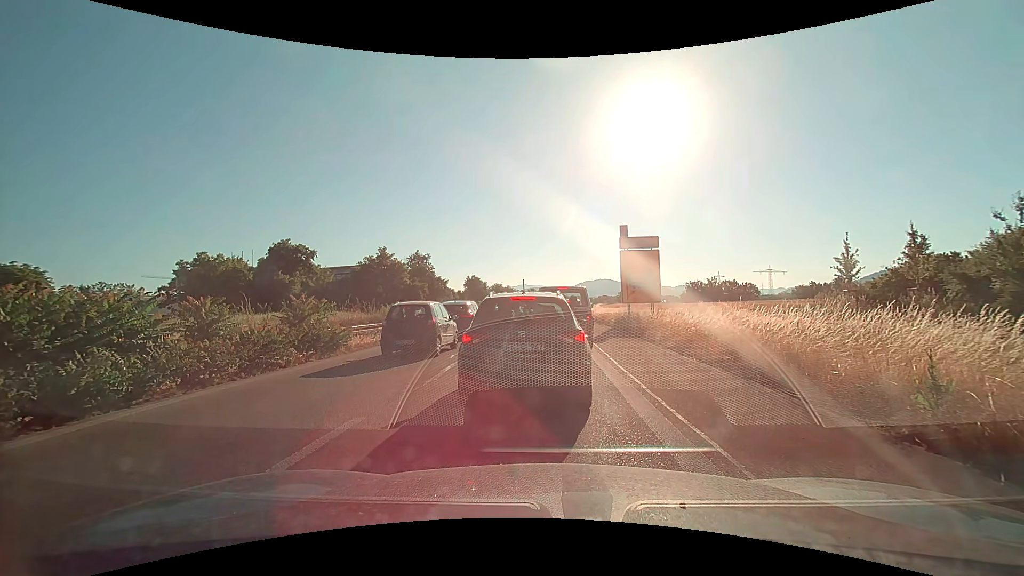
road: trunk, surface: asphalt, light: Day
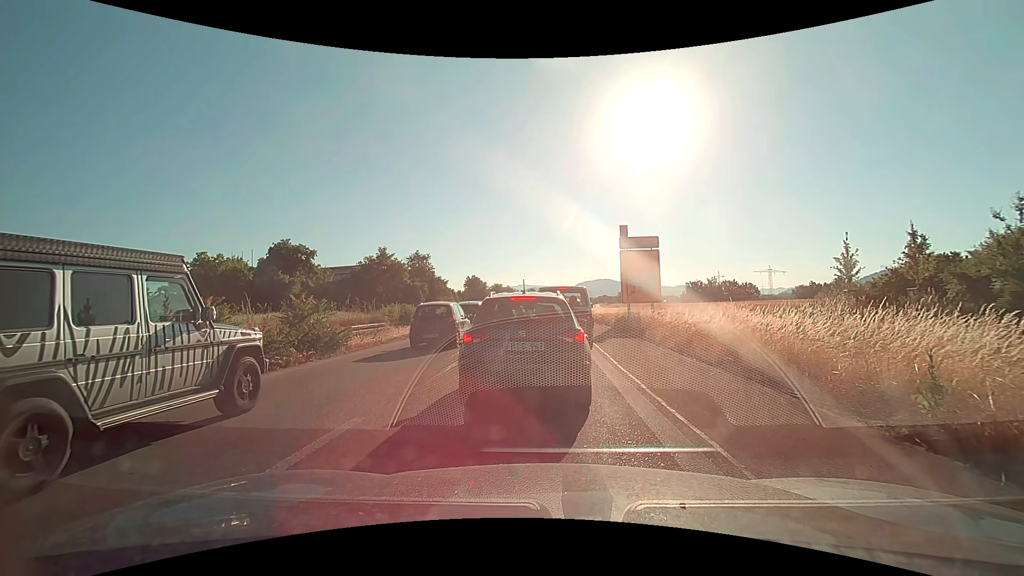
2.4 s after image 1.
(0.0, 0.0) m; 0°
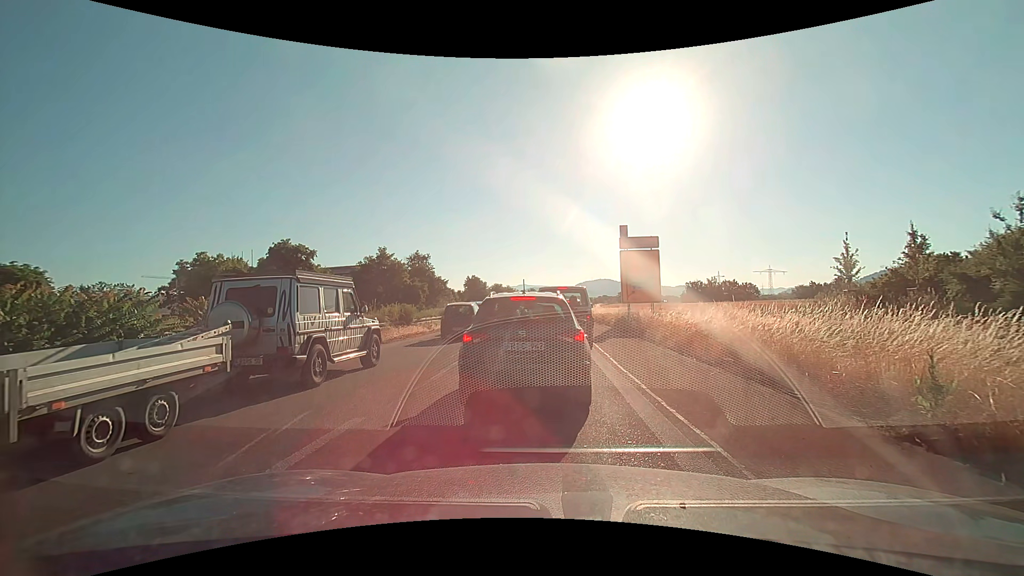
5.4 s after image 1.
(0.0, 0.0) m; 0°
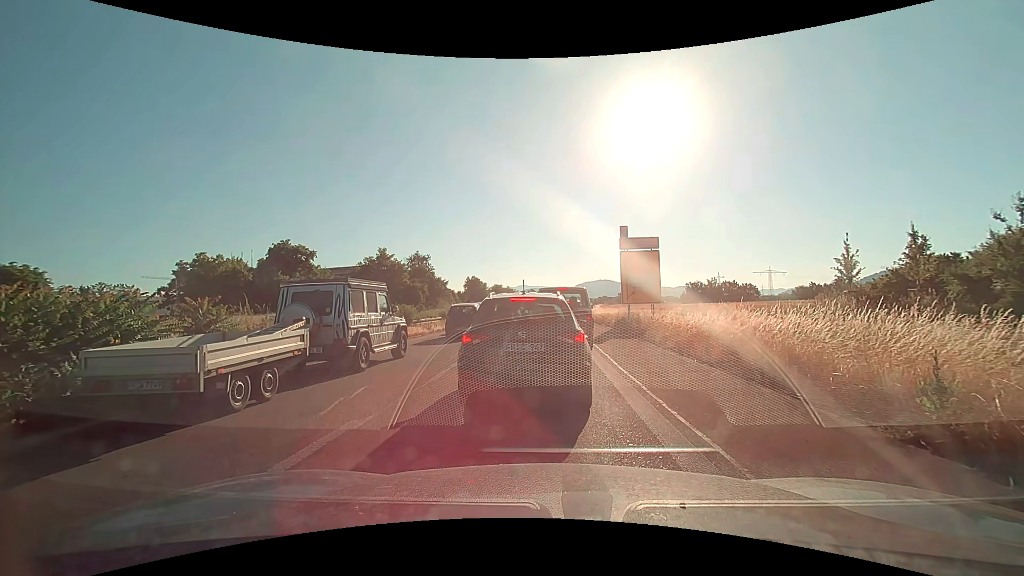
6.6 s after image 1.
(0.0, 0.0) m; 0°
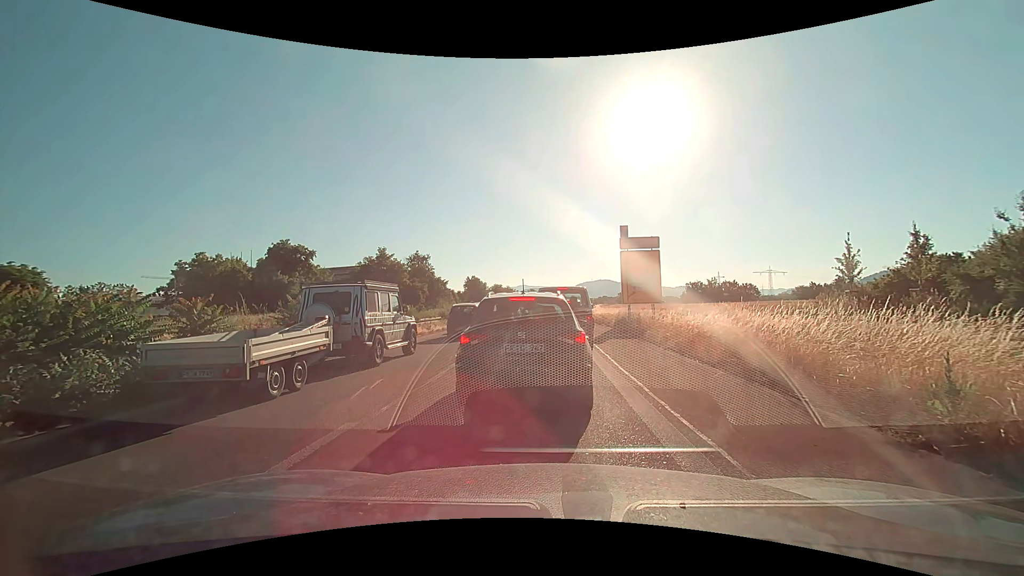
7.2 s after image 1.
(0.0, +0.1) m; 0°
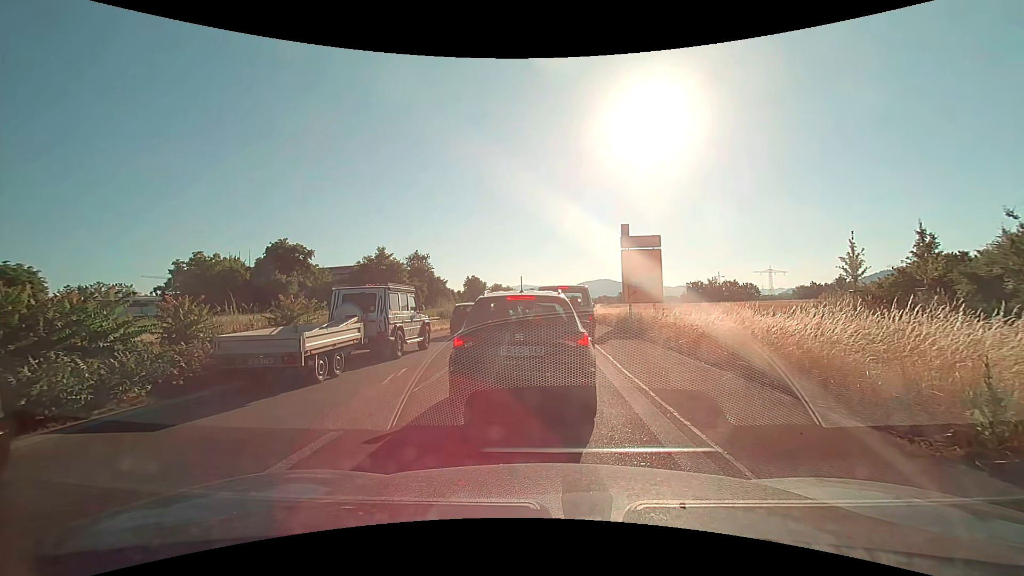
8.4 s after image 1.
(0.0, +0.4) m; 0°
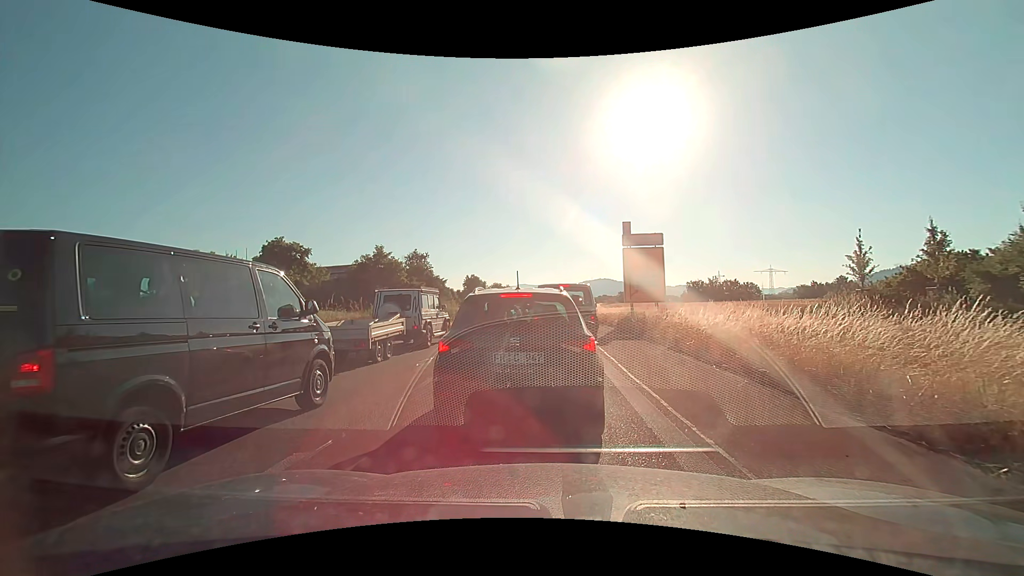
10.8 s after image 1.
(0.0, +0.8) m; 0°
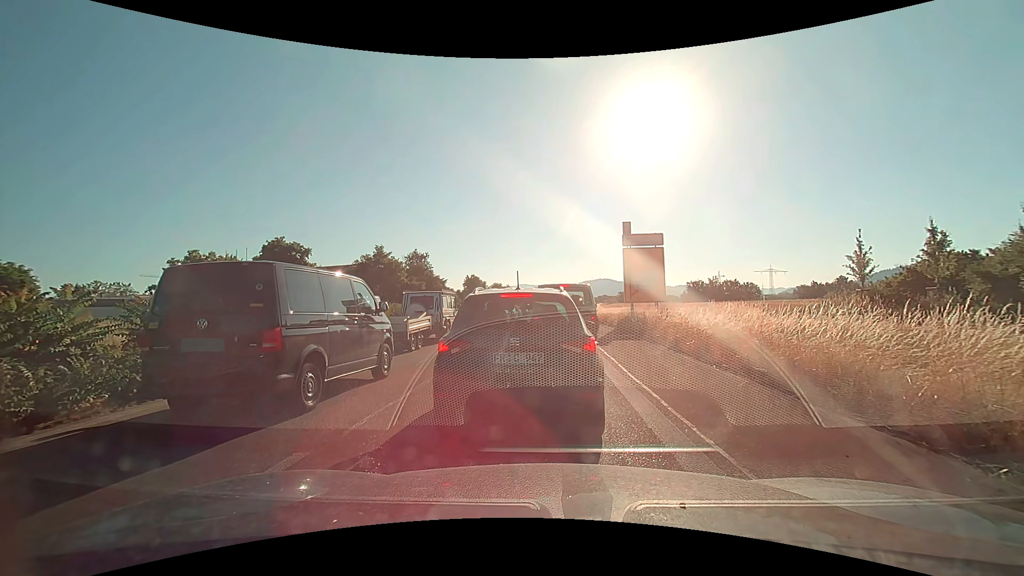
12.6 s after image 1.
(0.0, +0.1) m; 0°
